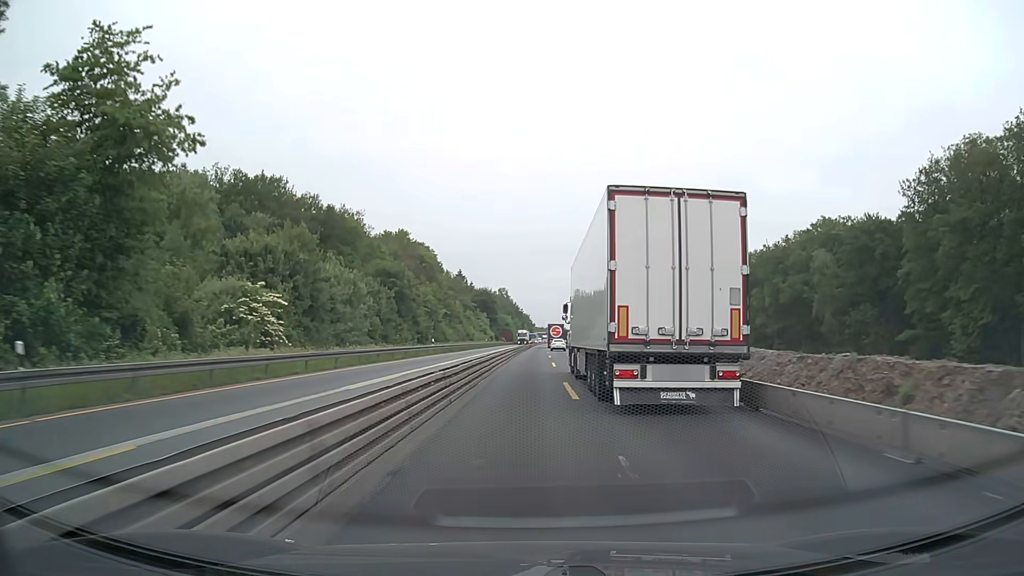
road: motorway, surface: concrete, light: Day
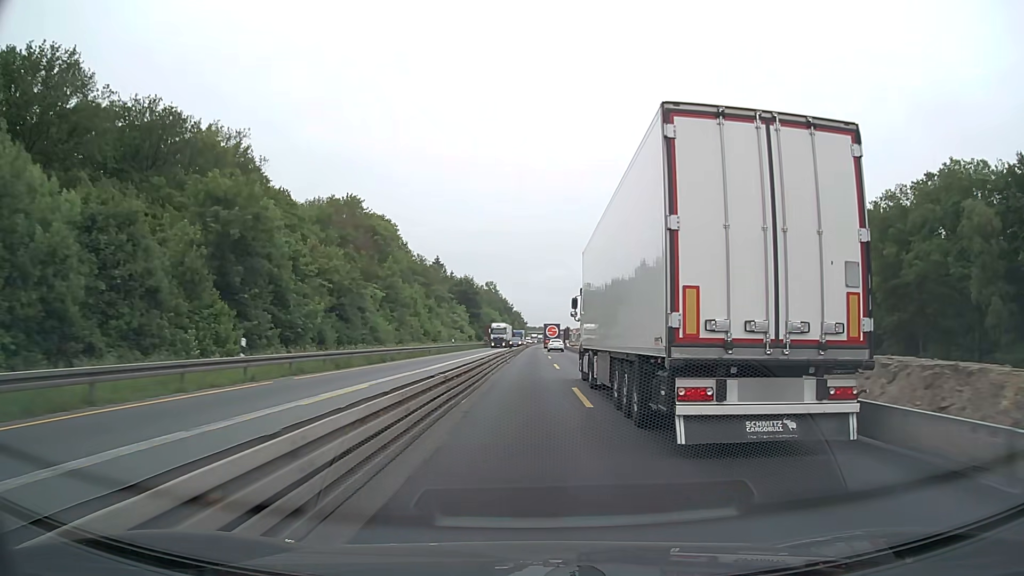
(+0.4, +38.1) m; +1°
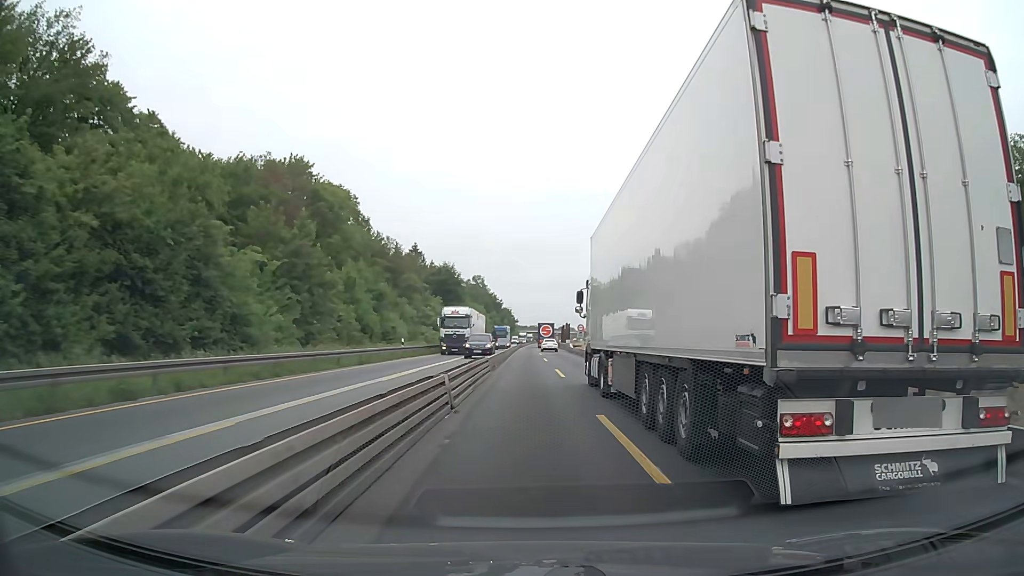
(0.0, +25.4) m; +1°
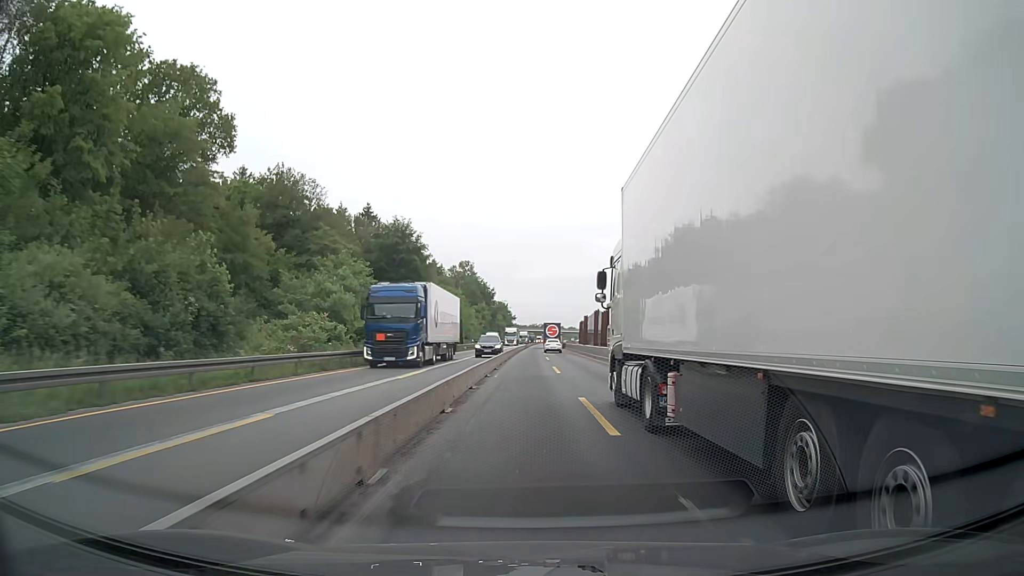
(+0.1, +50.9) m; 0°
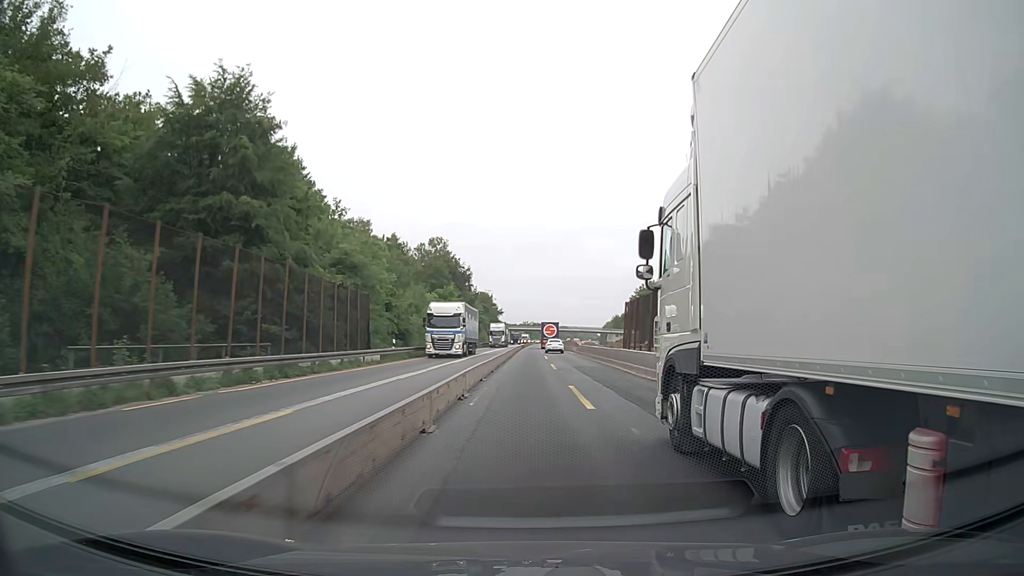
(+0.1, +50.8) m; +1°
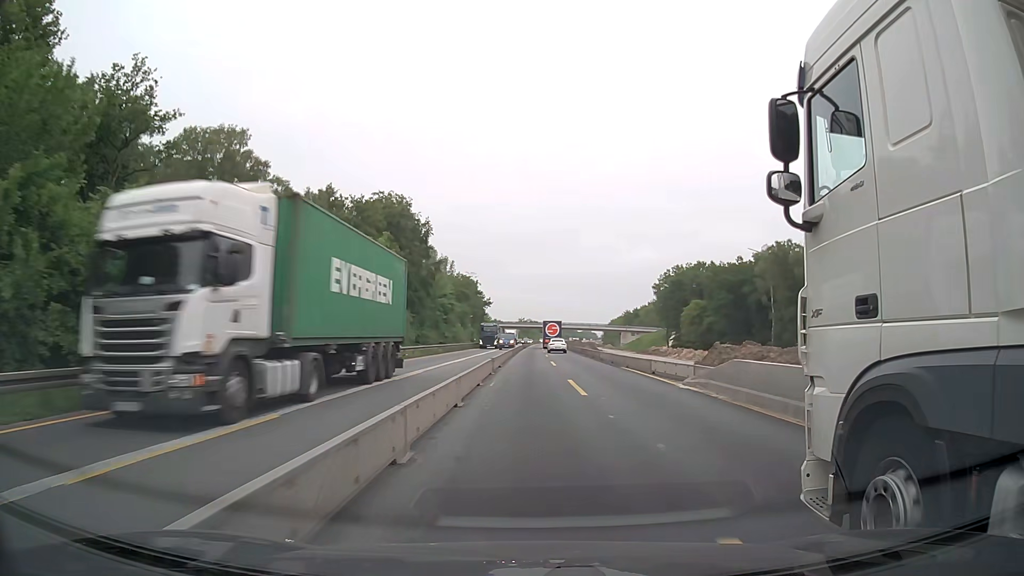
(+0.2, +50.8) m; 0°
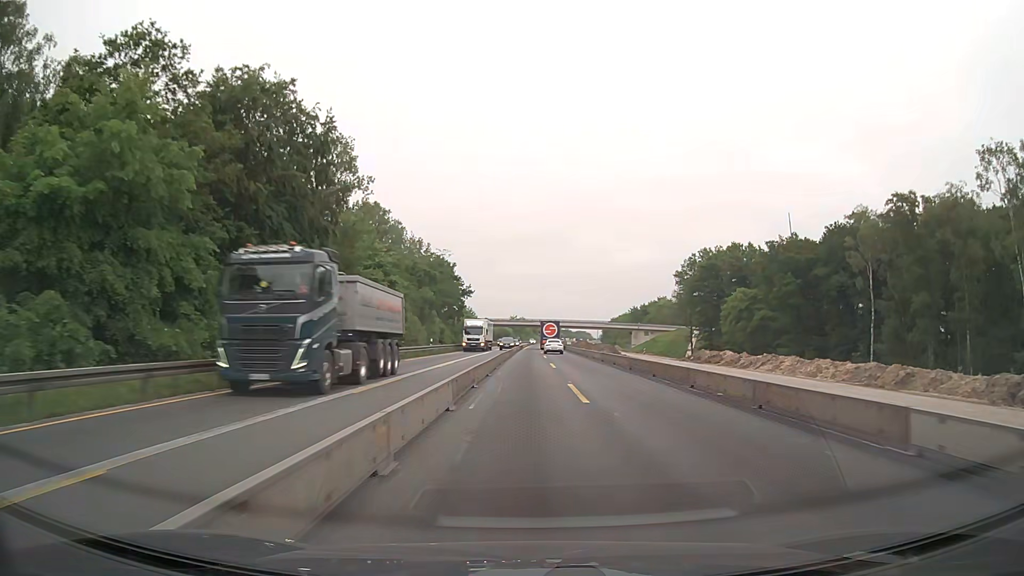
(+0.1, +38.0) m; +1°
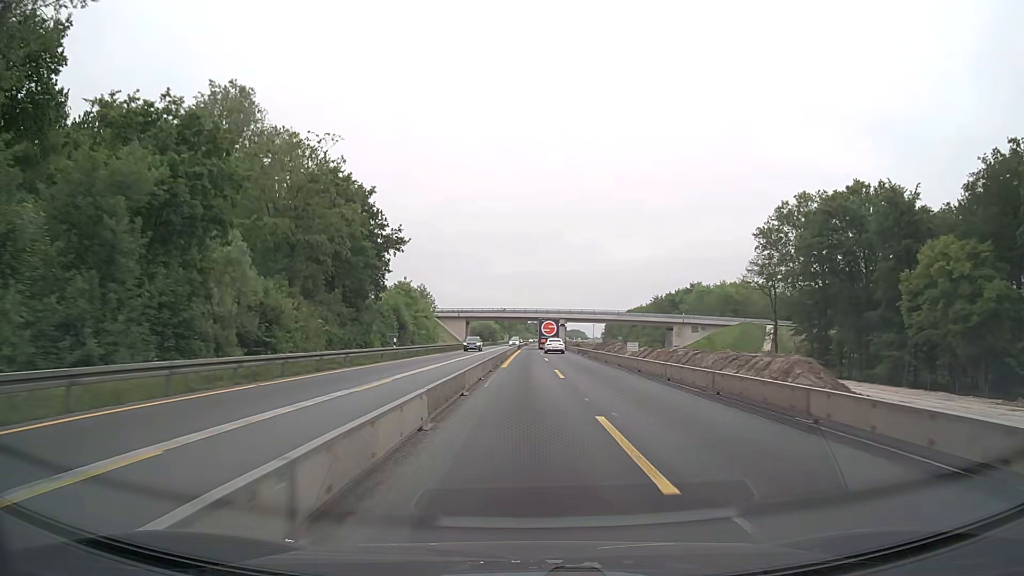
(+0.3, +63.2) m; +1°
(0, +10) (0, +20) (0, +30) (0, +40) (0, +50) (0, +60) (+1, +70) (+1, +80) (+1, +90) (+1, +100) m
